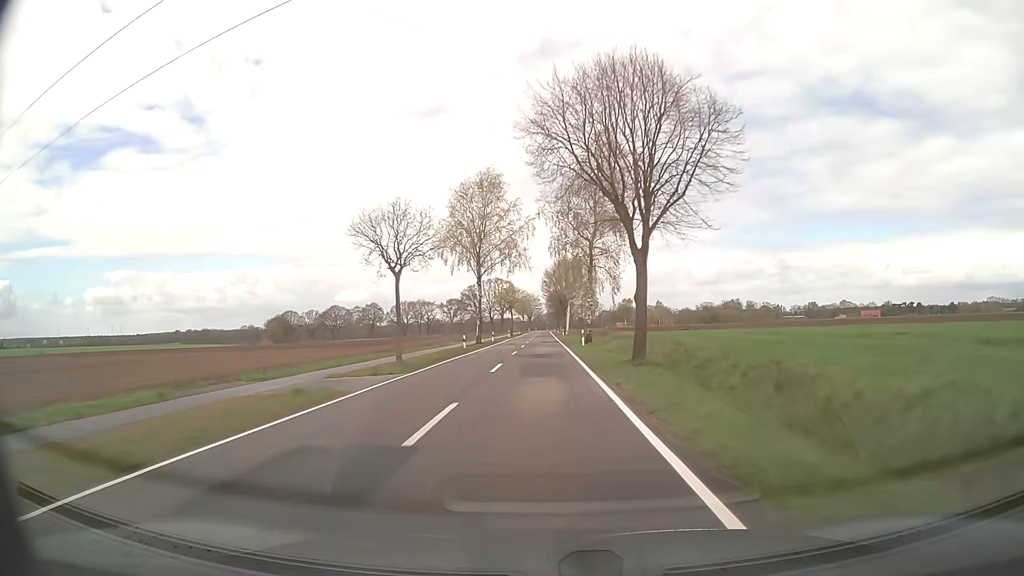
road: secondary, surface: asphalt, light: Day
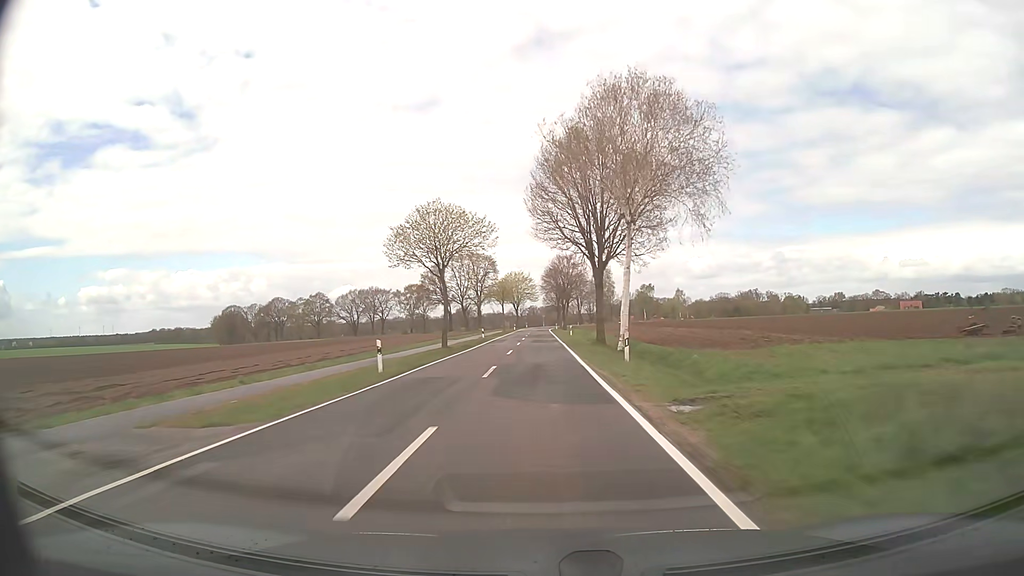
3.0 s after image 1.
(+0.5, +74.9) m; +1°
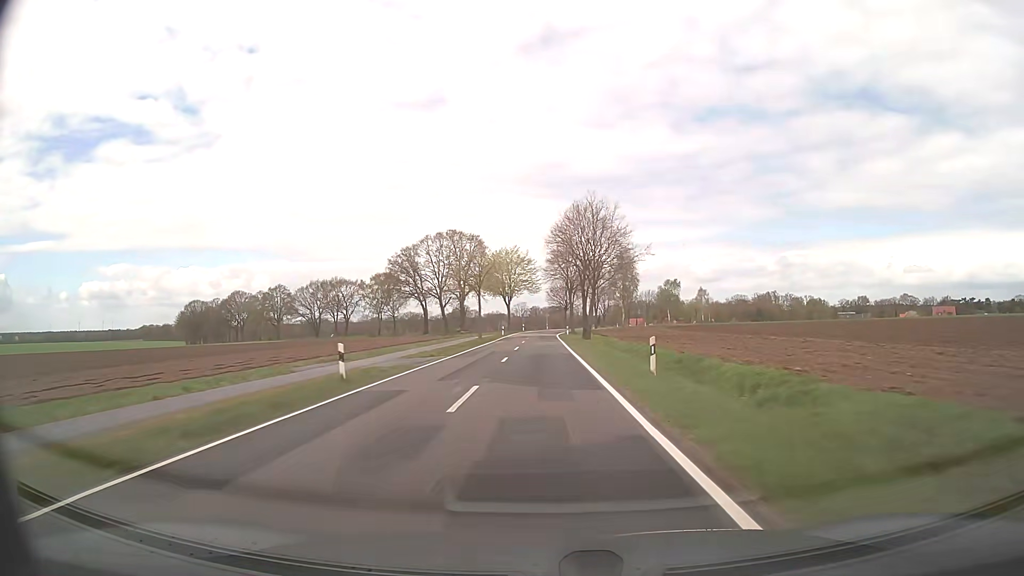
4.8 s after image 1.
(-0.1, +42.4) m; 0°
(0, +10) (0, +20) (0, +30) (0, +40) (0, +50) (0, +60) (0, +70) (+1, +80) (+2, +90) (+3, +100) m
